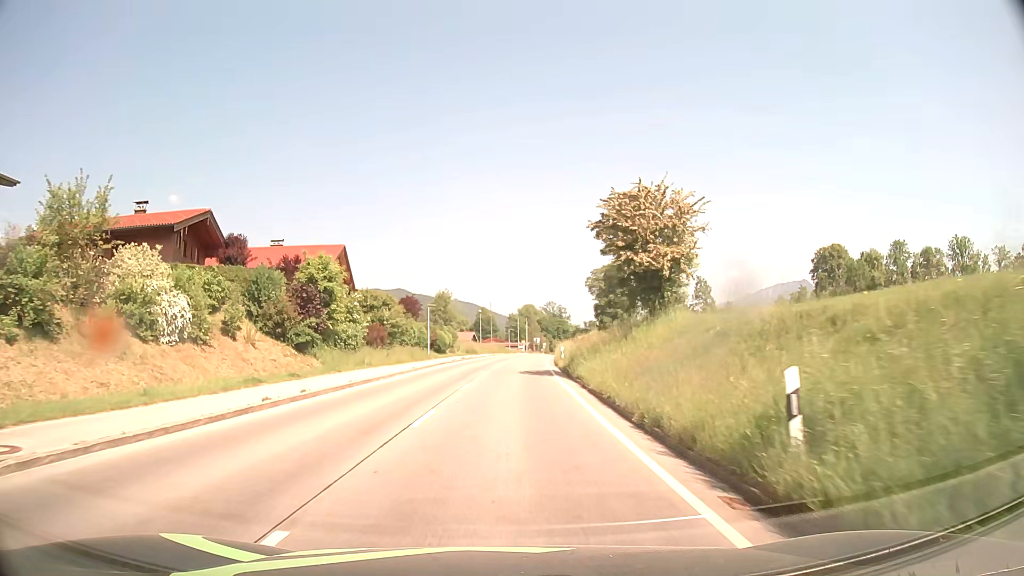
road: tertiary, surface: asphalt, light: Day
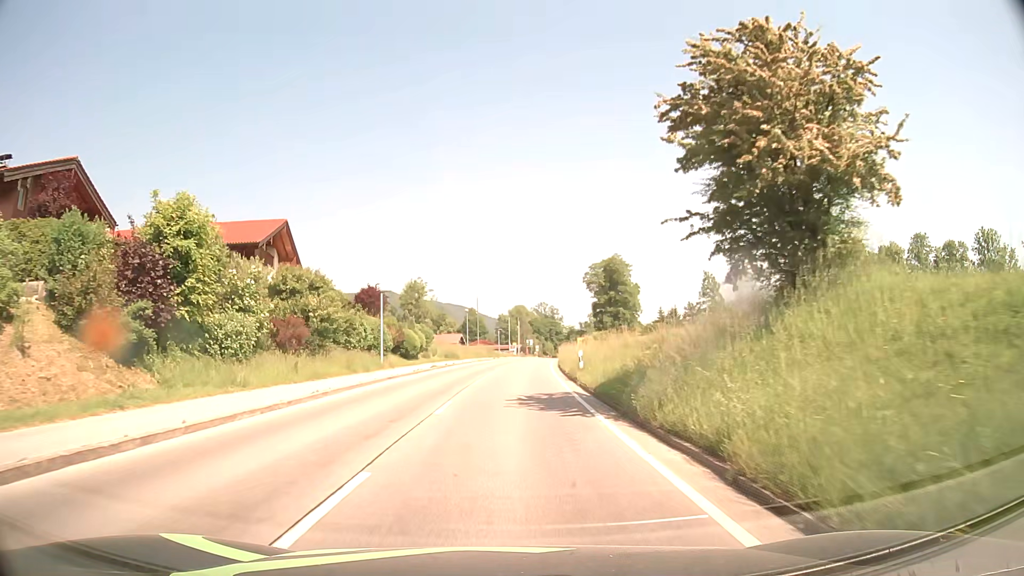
(+0.1, +15.5) m; +1°
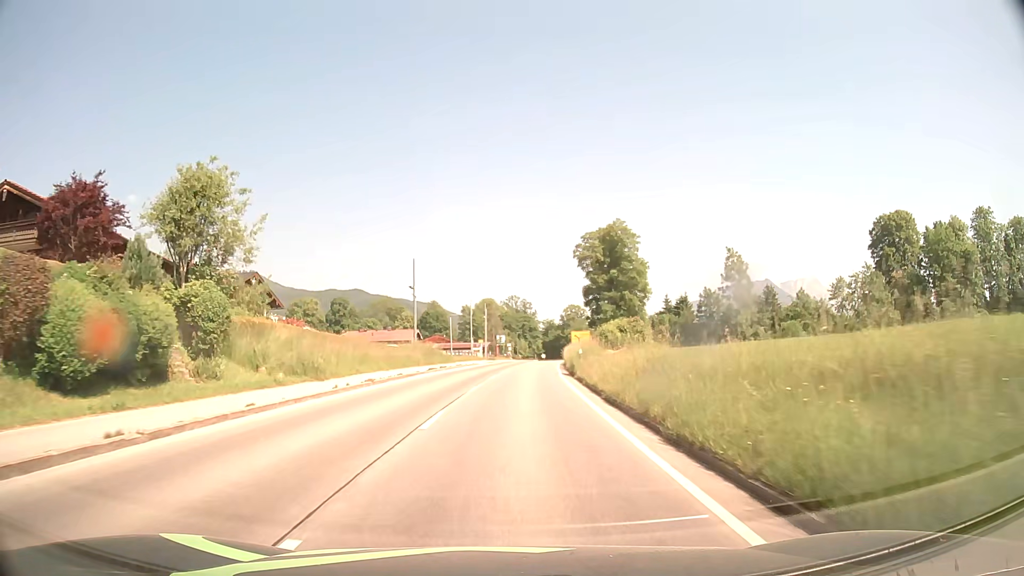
(+1.0, +38.8) m; +3°
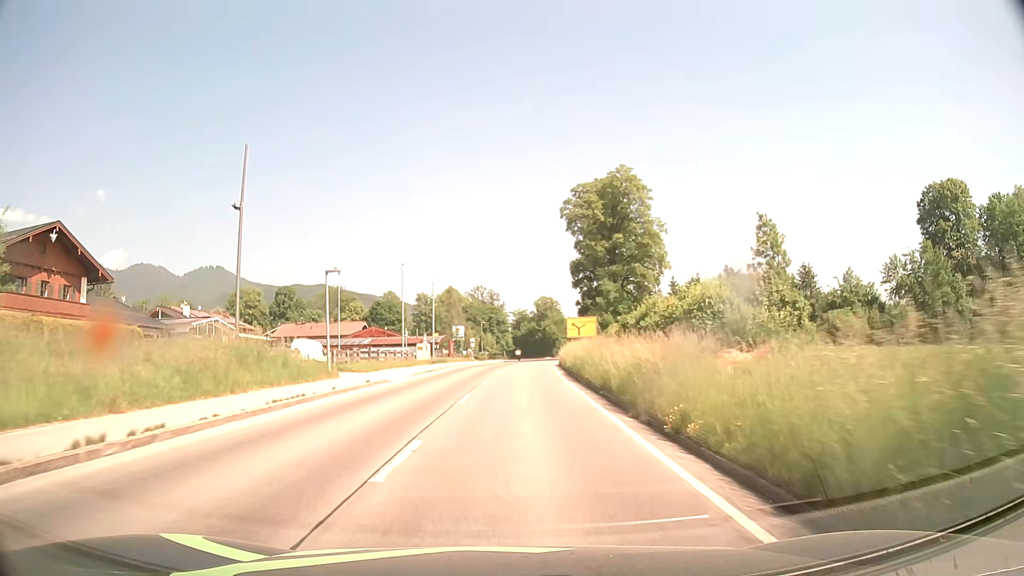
(+0.8, +31.2) m; +3°
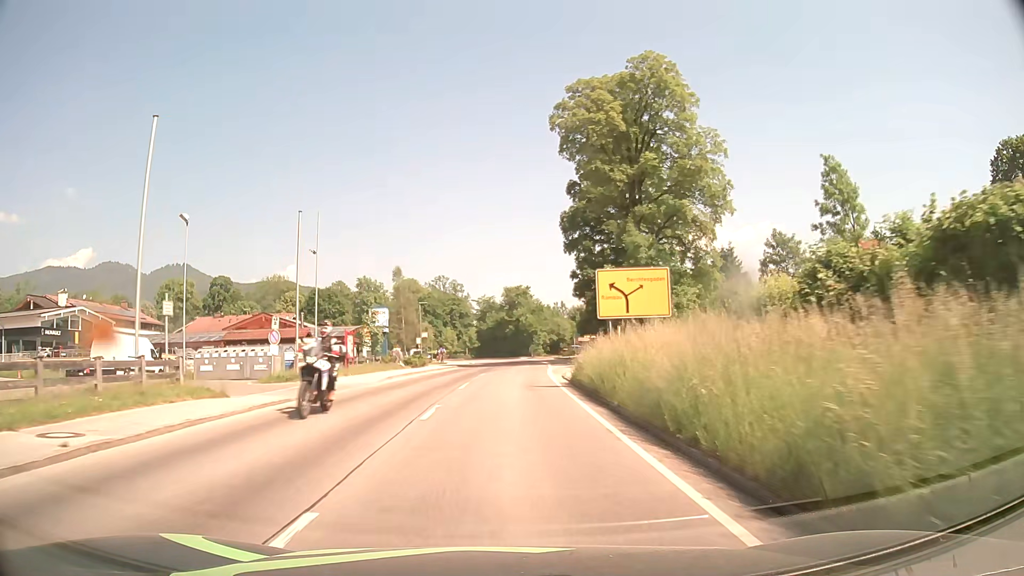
(+0.8, +31.4) m; +3°
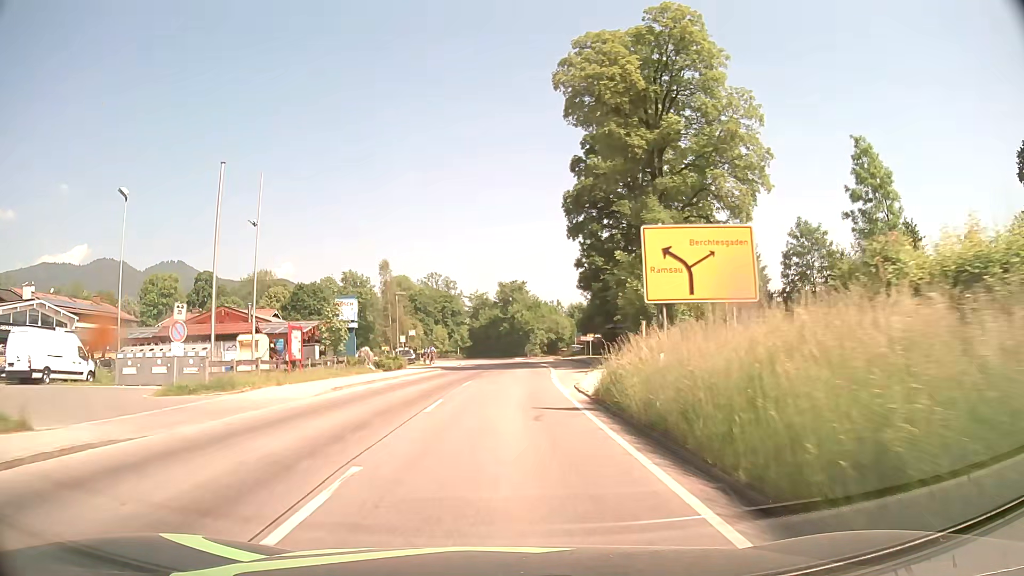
(0.0, +7.9) m; 0°
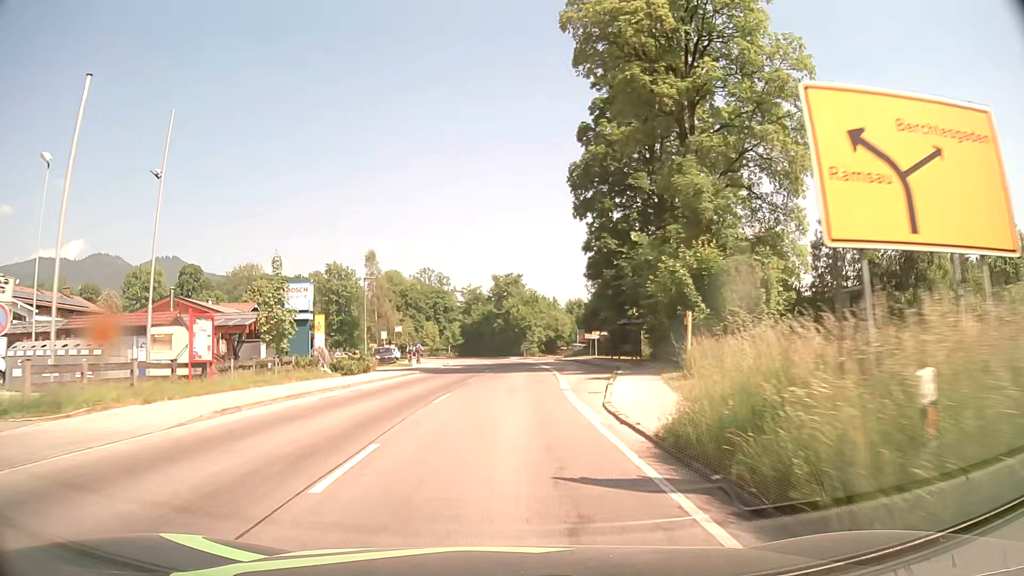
(0.0, +7.9) m; 0°
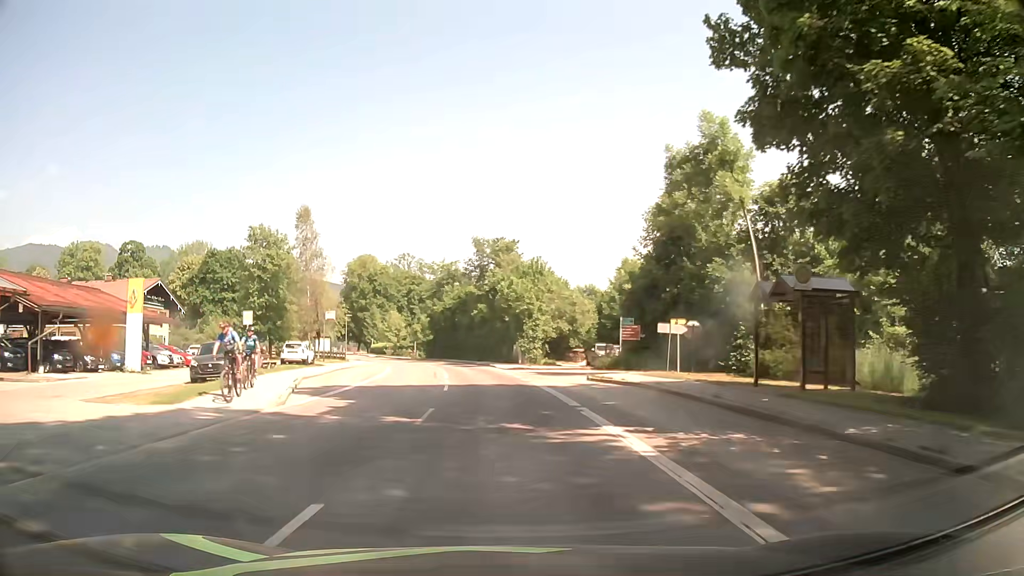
(+0.5, +31.4) m; +1°
(0, +10) (0, +20) (-1, +30) (-2, +40) (-4, +50) (-6, +59) (-9, +69) (-13, +78) (-17, +88) (-22, +96) m
